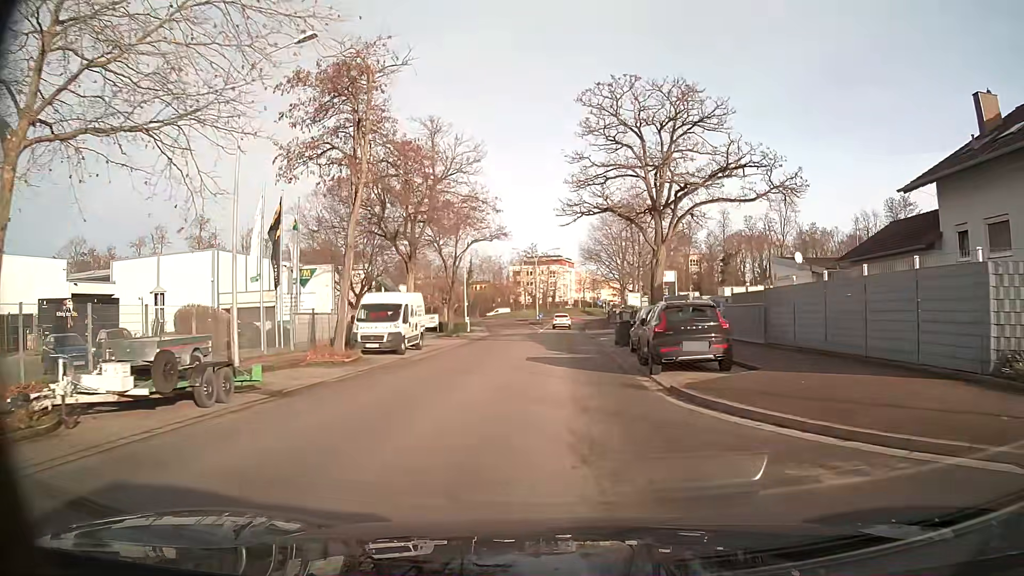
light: Day
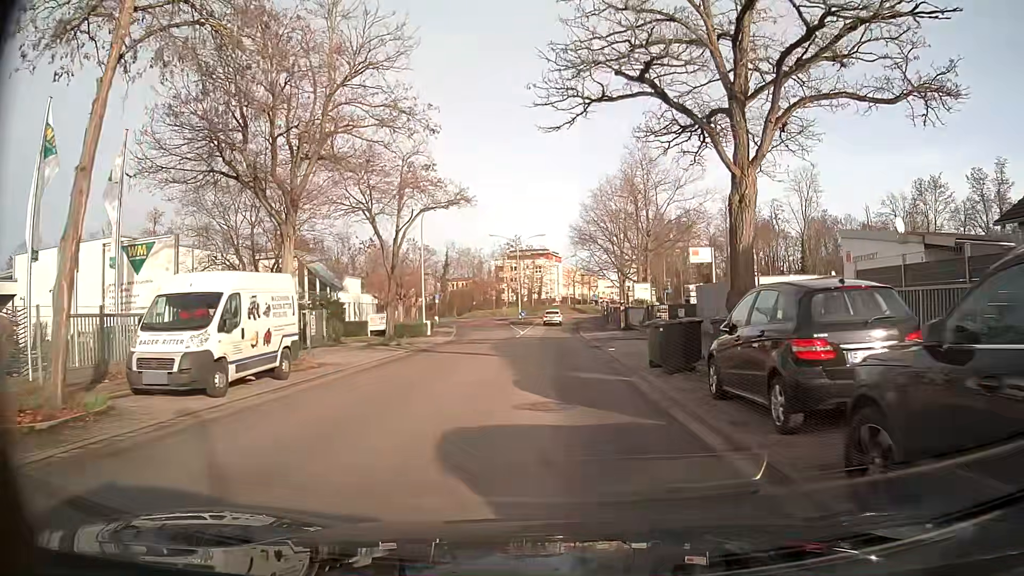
(+0.1, +14.0) m; +1°
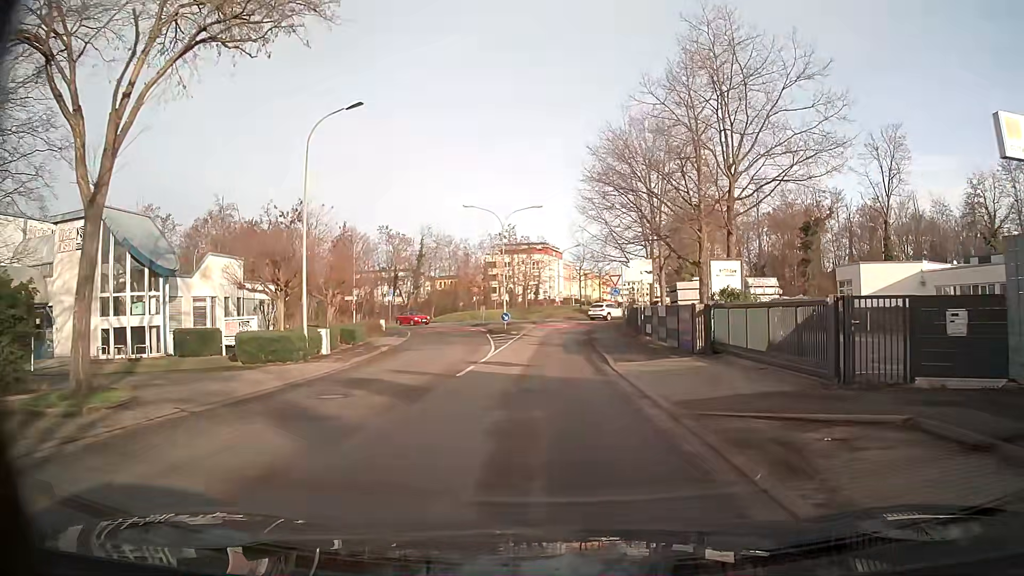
(0.0, +22.8) m; 0°
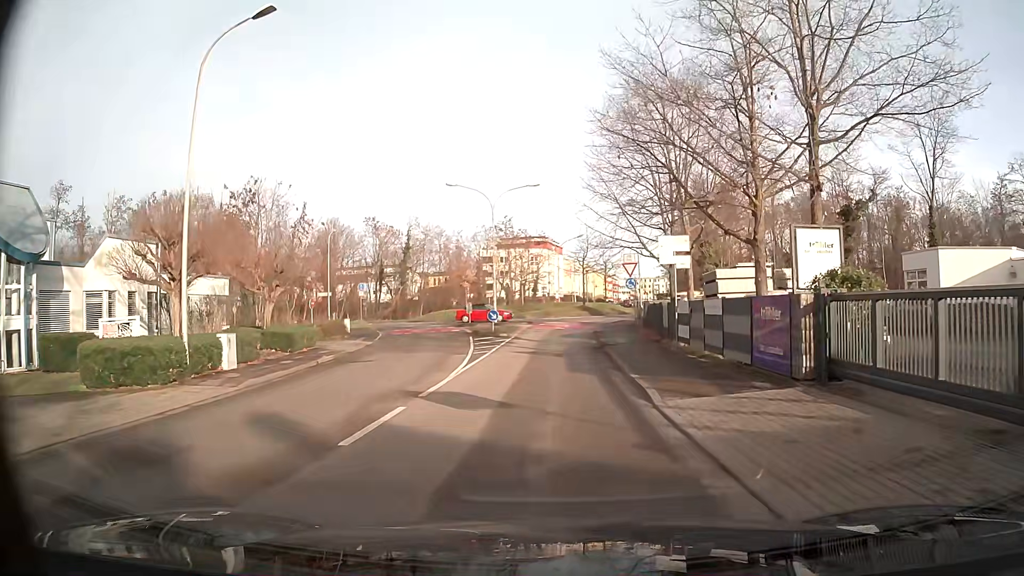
(0.0, +8.7) m; 0°
